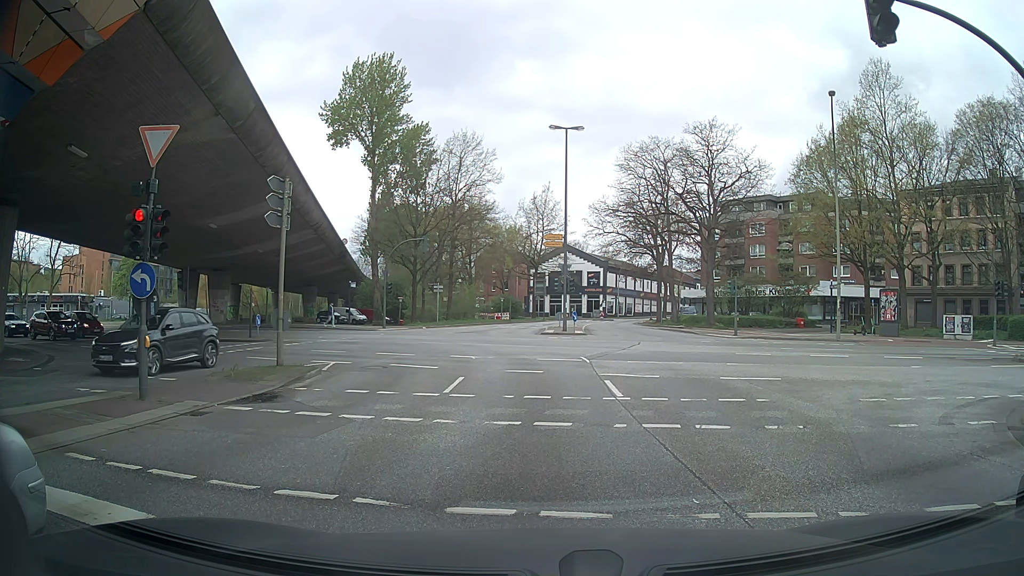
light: Day
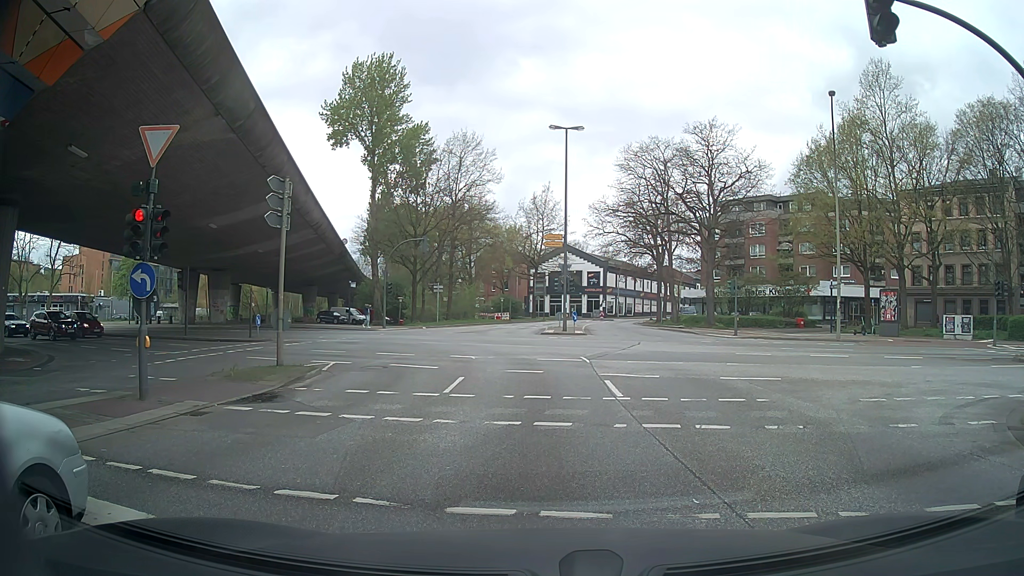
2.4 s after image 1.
(0.0, 0.0) m; 0°
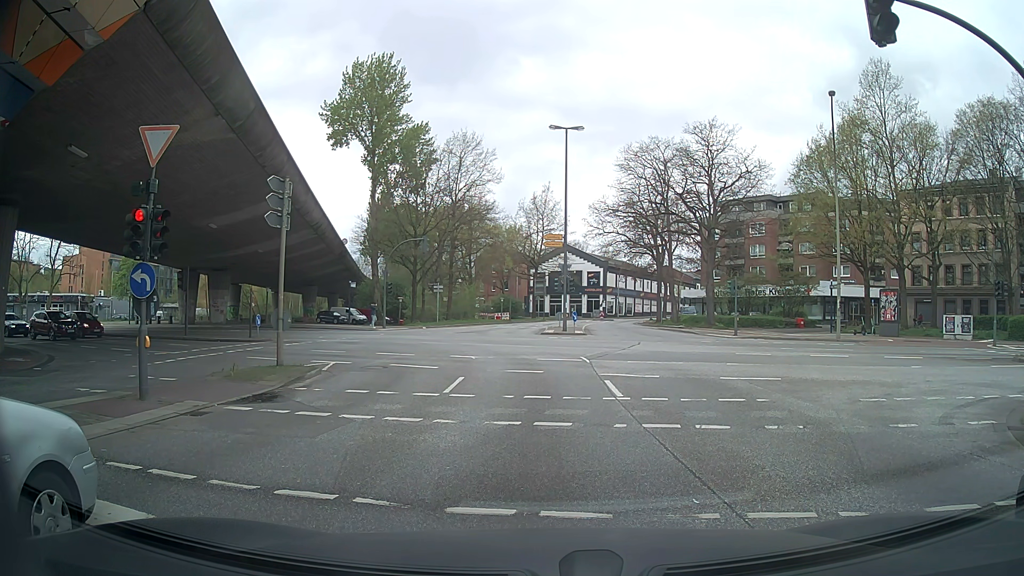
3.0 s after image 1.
(0.0, 0.0) m; 0°
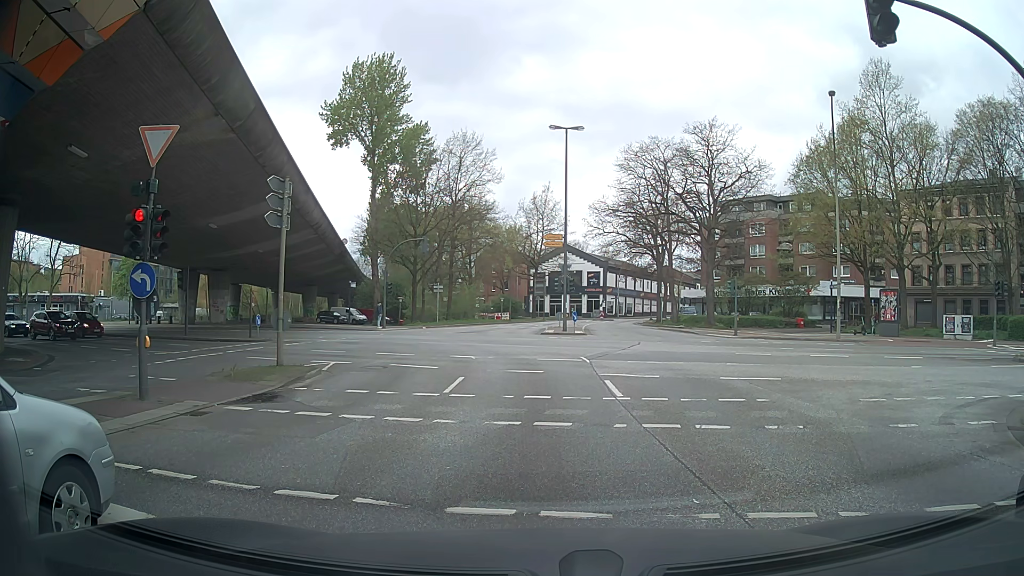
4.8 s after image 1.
(0.0, 0.0) m; 0°
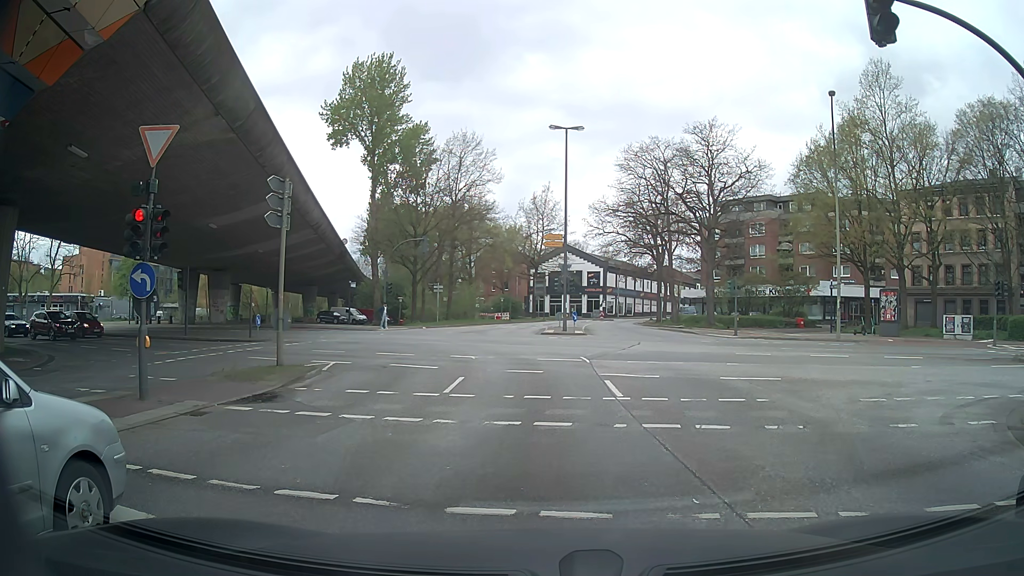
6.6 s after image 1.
(0.0, 0.0) m; 0°
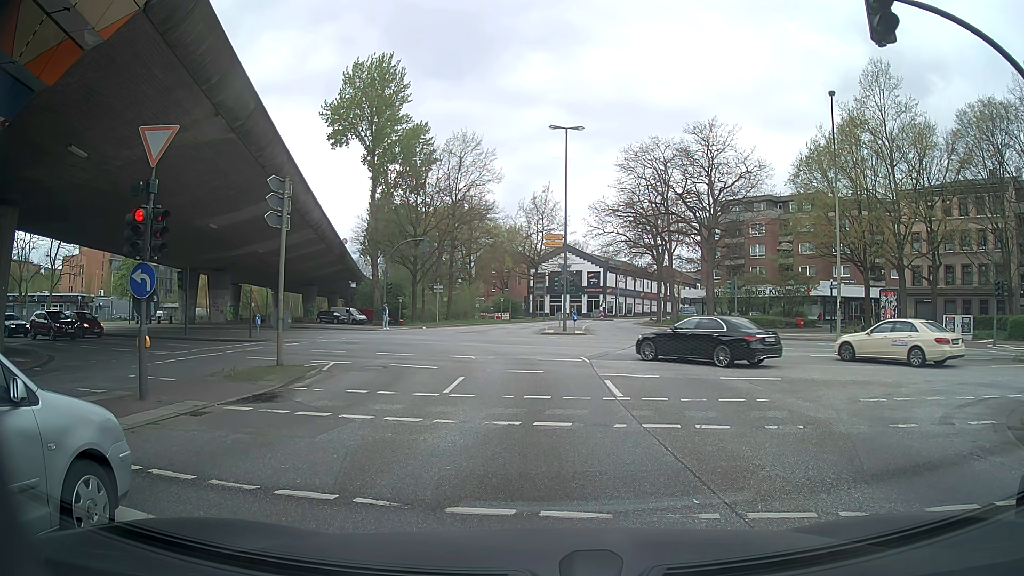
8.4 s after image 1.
(0.0, 0.0) m; 0°
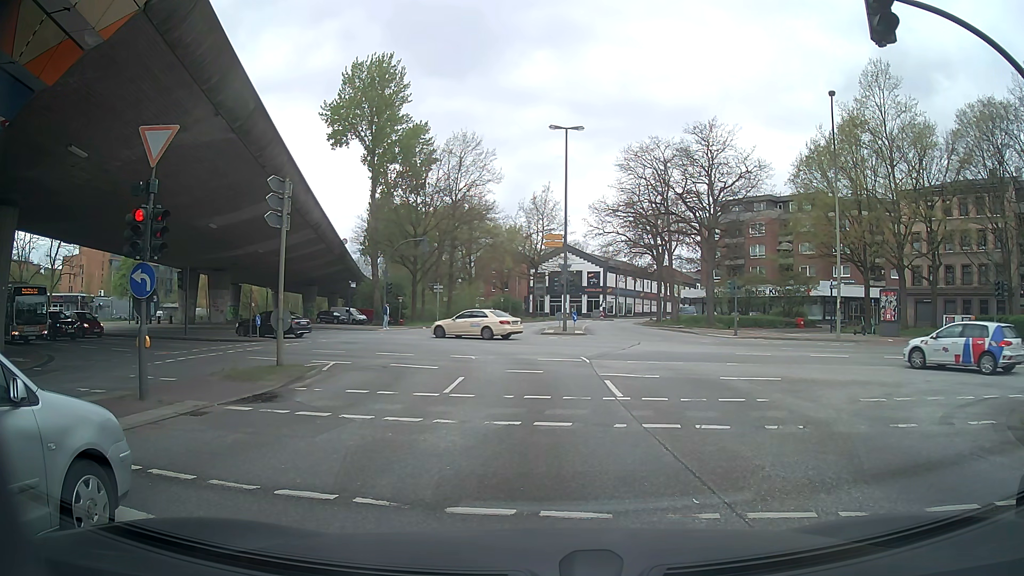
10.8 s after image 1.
(0.0, 0.0) m; 0°
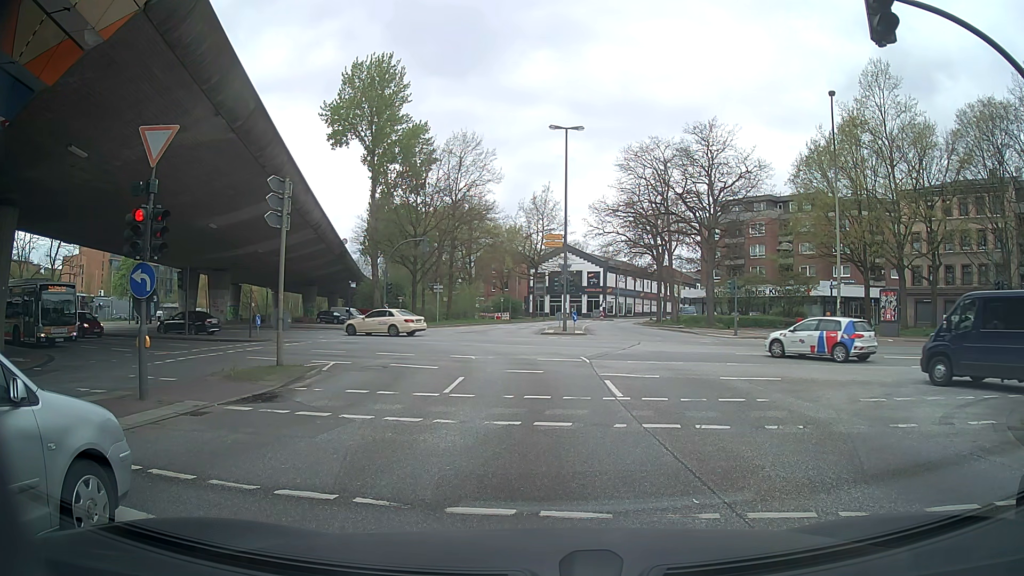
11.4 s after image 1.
(0.0, 0.0) m; 0°
(0, +10) (0, +20) (-2, +30) (-8, +37) (-17, +42) (-26, +46) (-36, +48) (-45, +50) (-55, +52) (-65, +54) m
